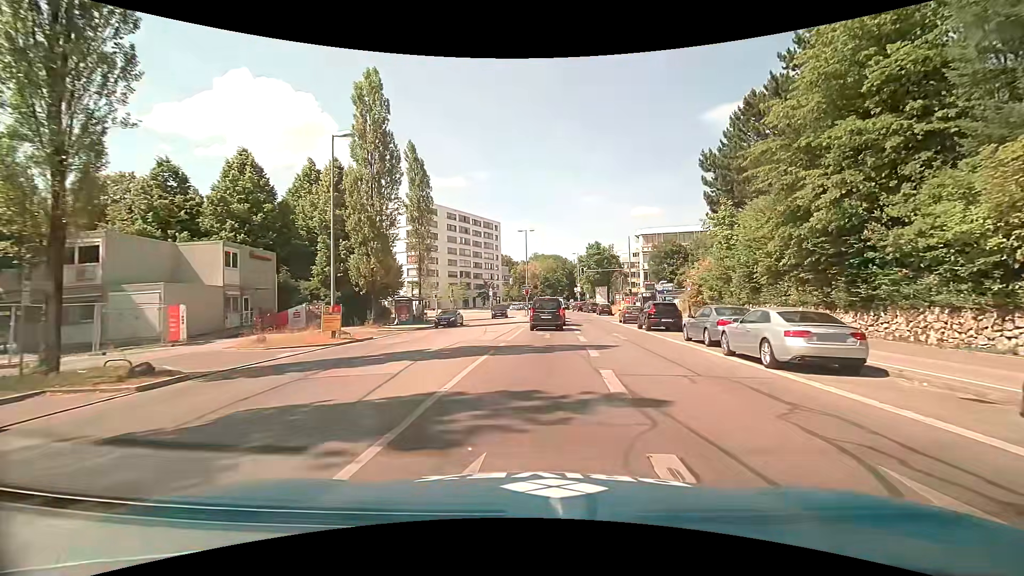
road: secondary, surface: asphalt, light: Day
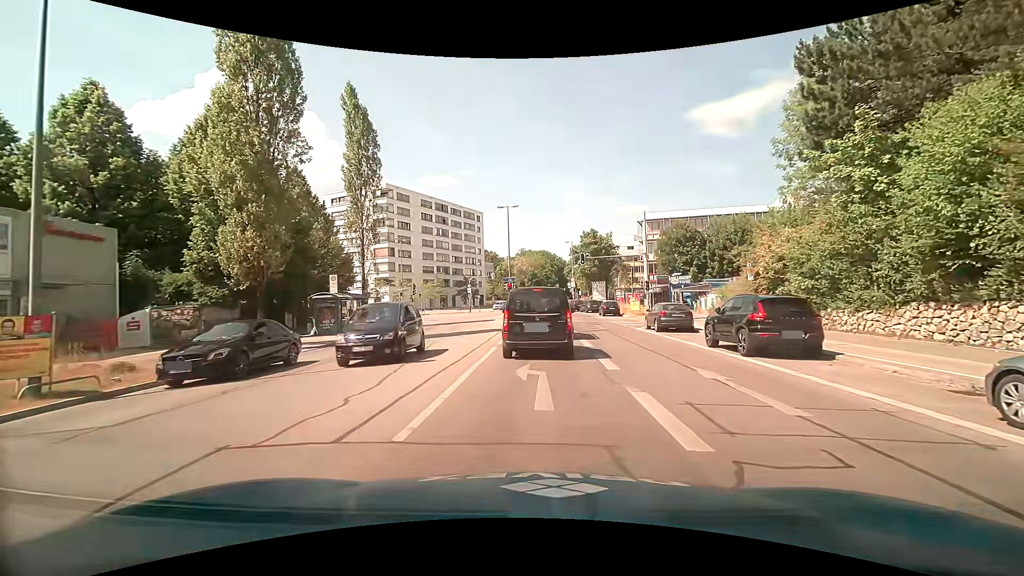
(+0.3, +13.6) m; +2°
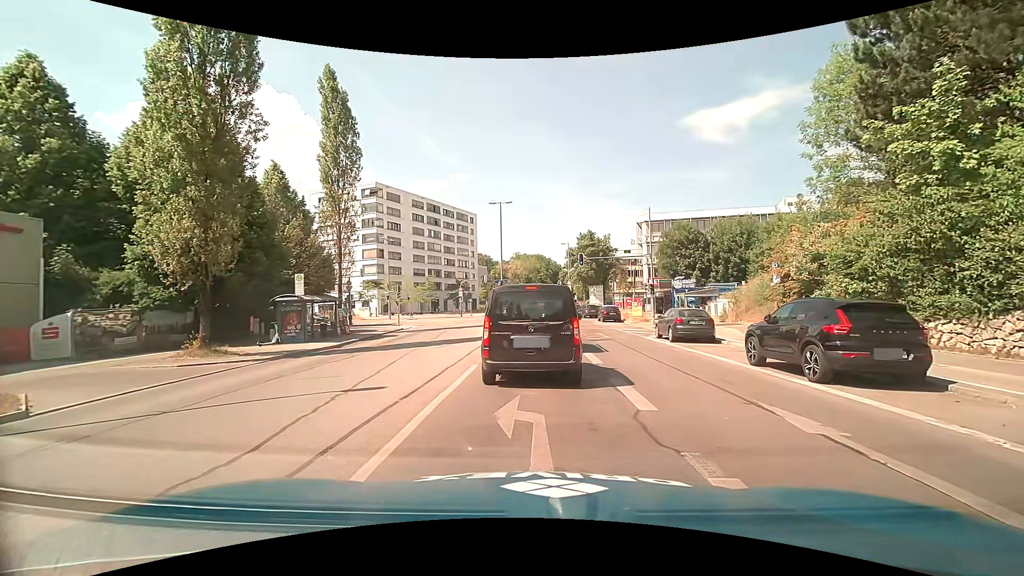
(0.0, +3.4) m; +2°
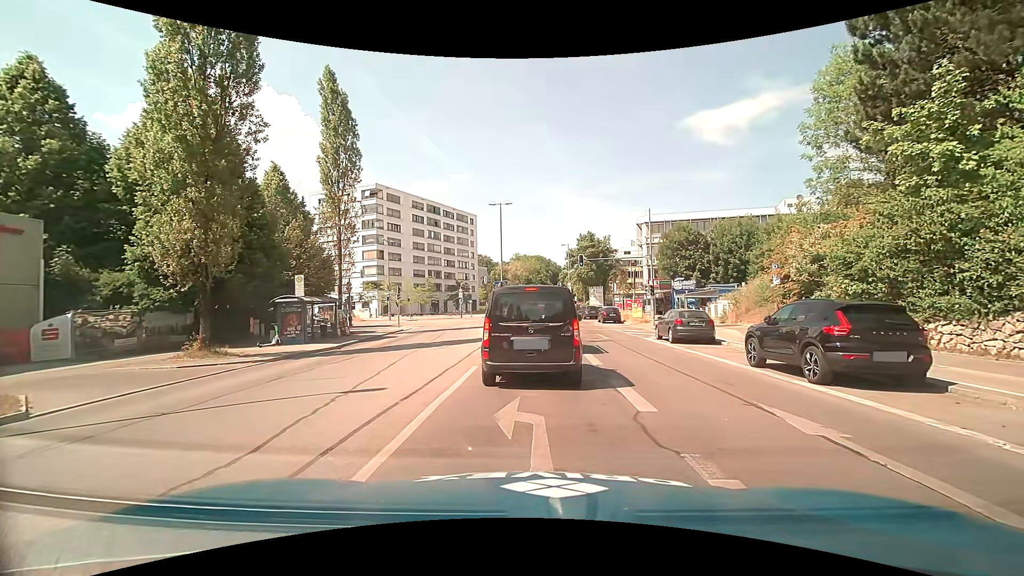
(0.0, +0.1) m; 0°
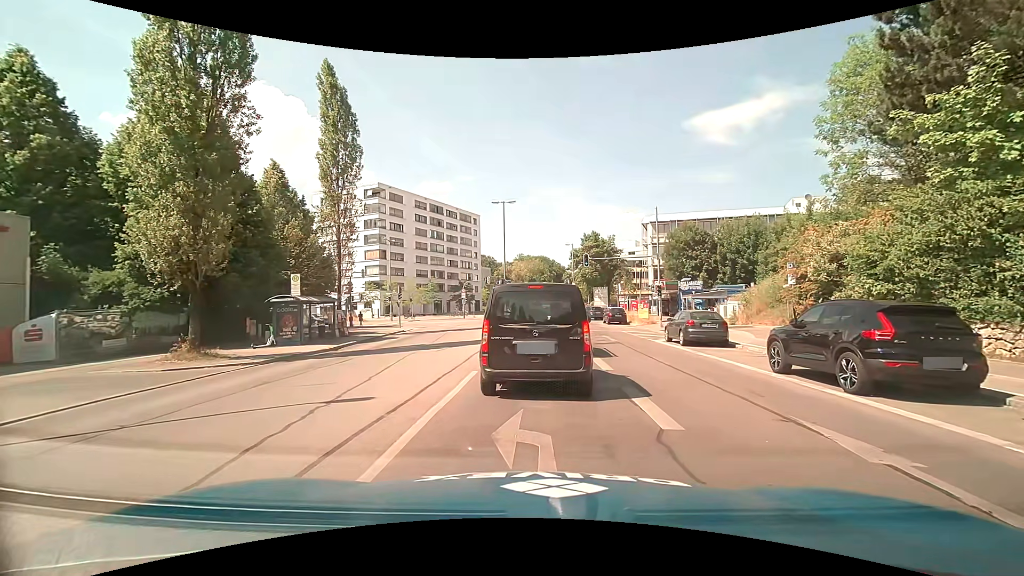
(0.0, +1.0) m; 0°
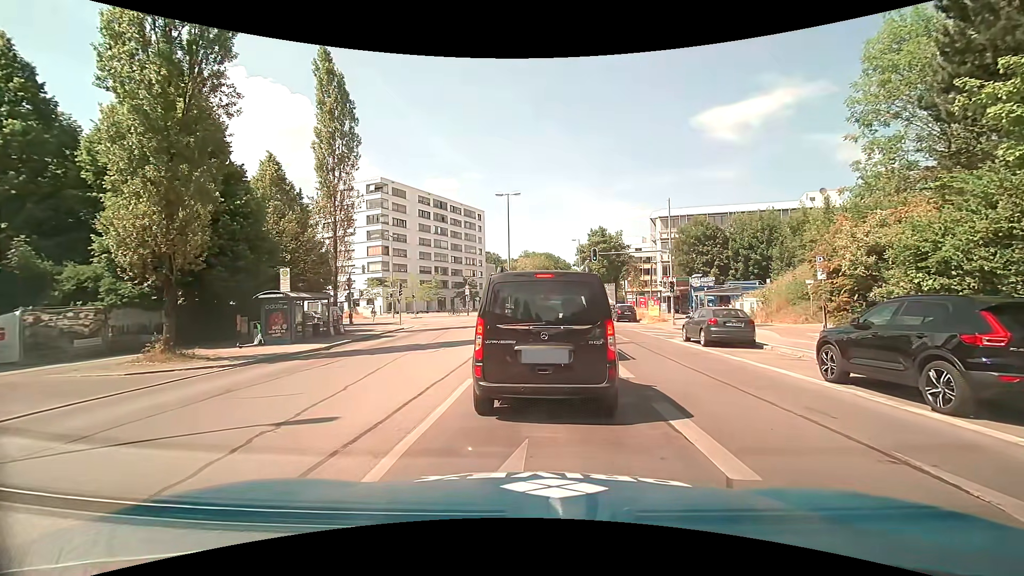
(0.0, +1.7) m; 0°
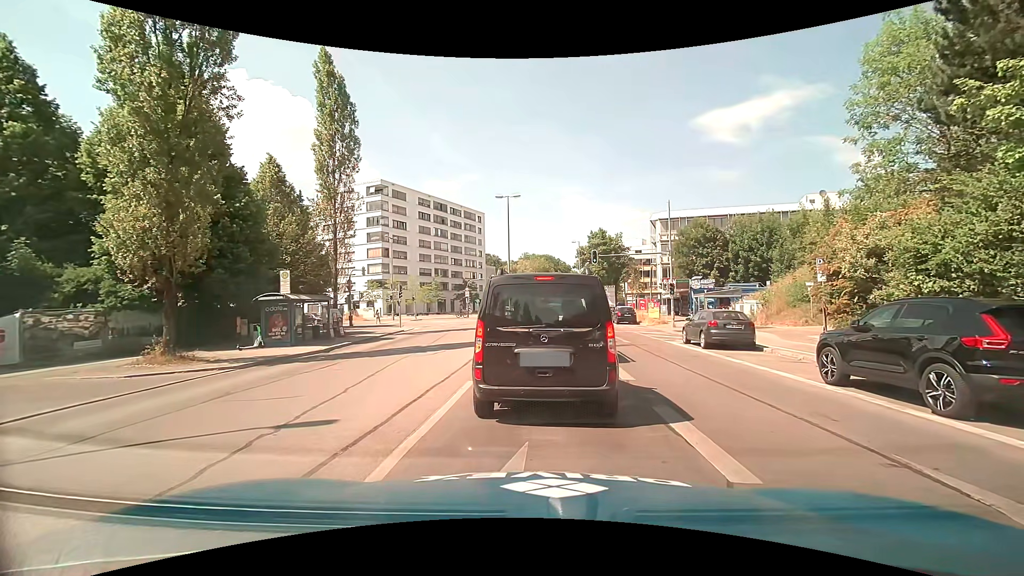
(0.0, +0.1) m; 0°
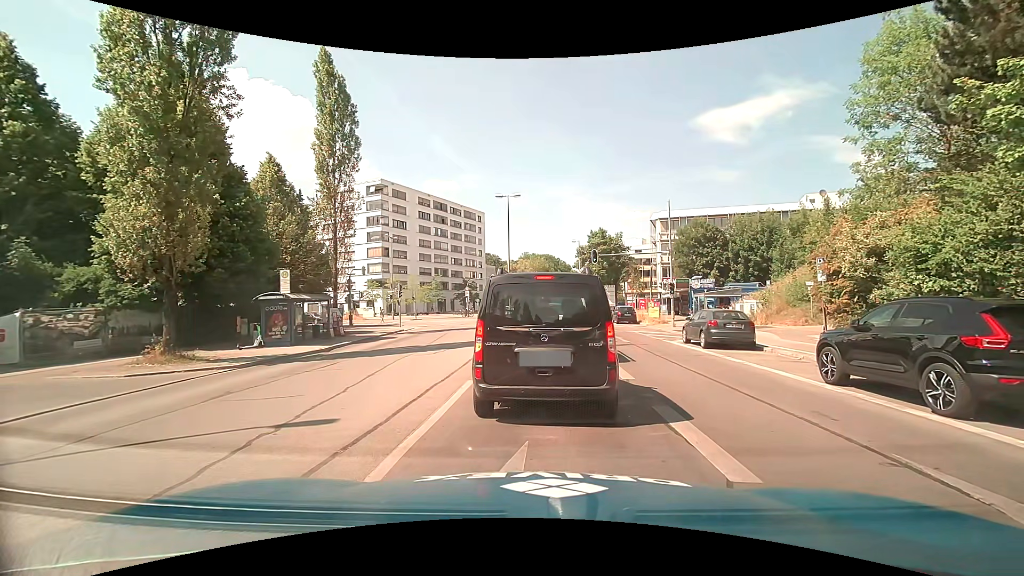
(0.0, 0.0) m; 0°
